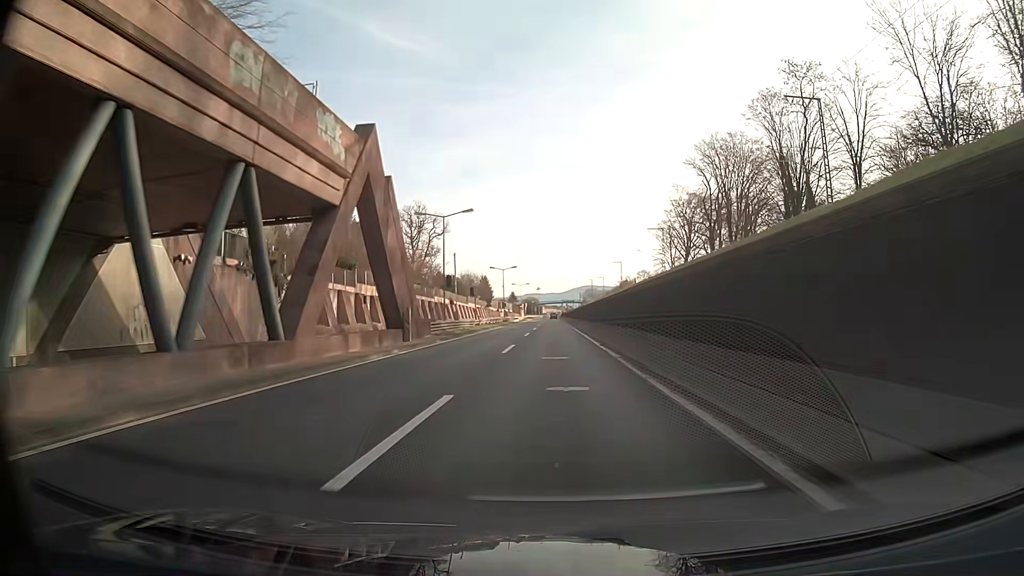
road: trunk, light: Day
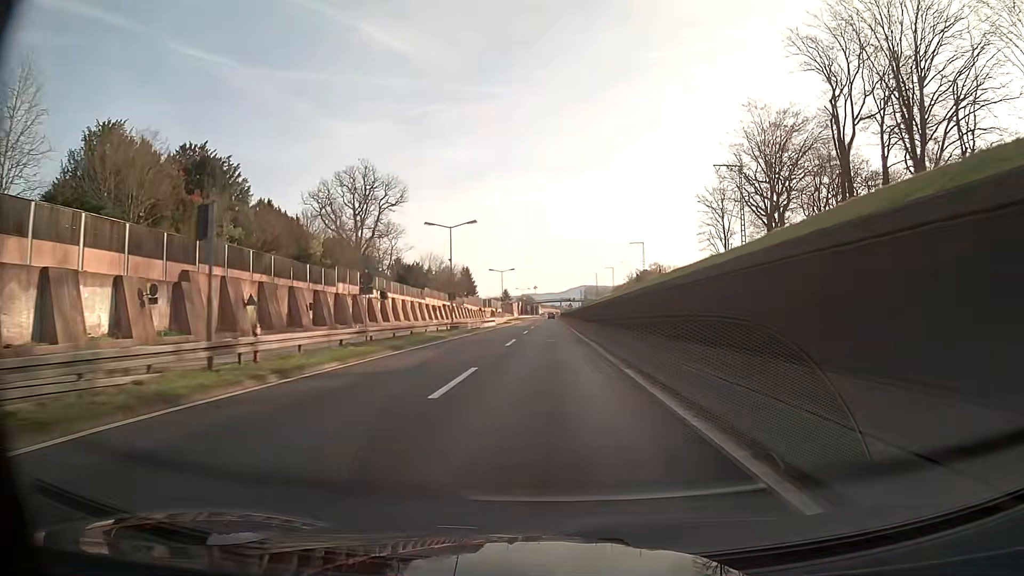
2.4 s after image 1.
(+0.1, +48.6) m; 0°
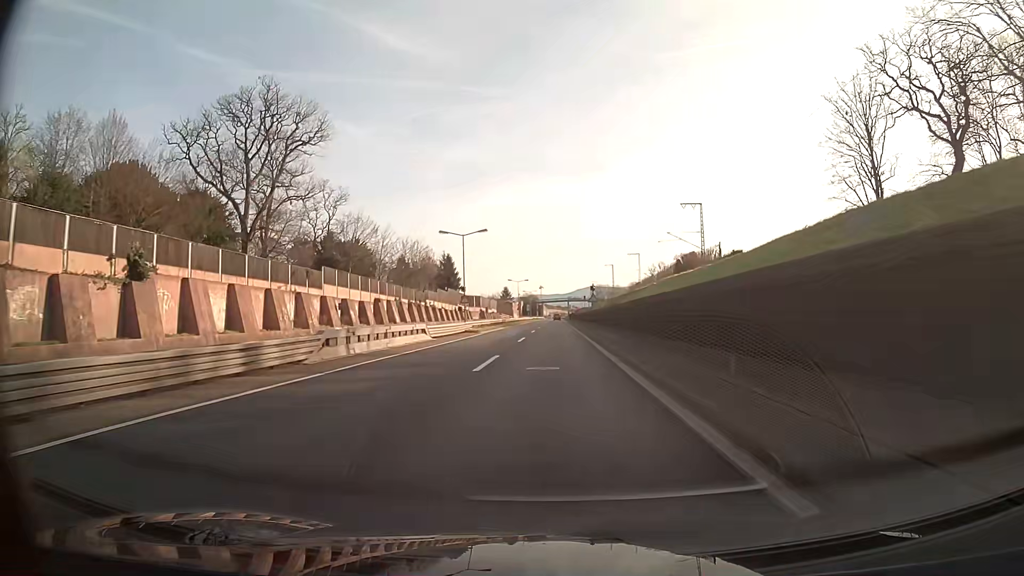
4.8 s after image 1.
(-0.2, +48.5) m; -1°
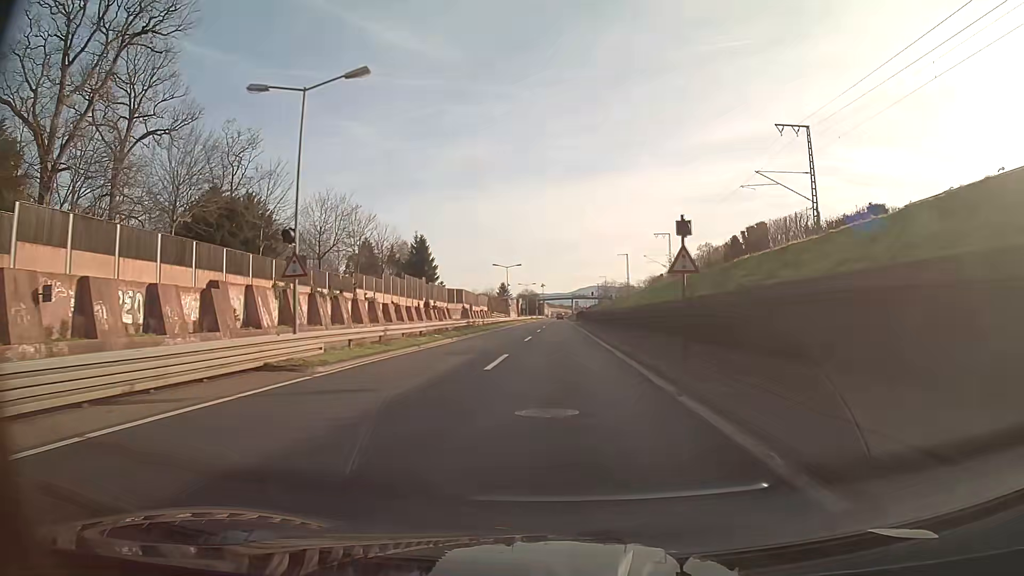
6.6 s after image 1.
(-0.1, +36.4) m; 0°
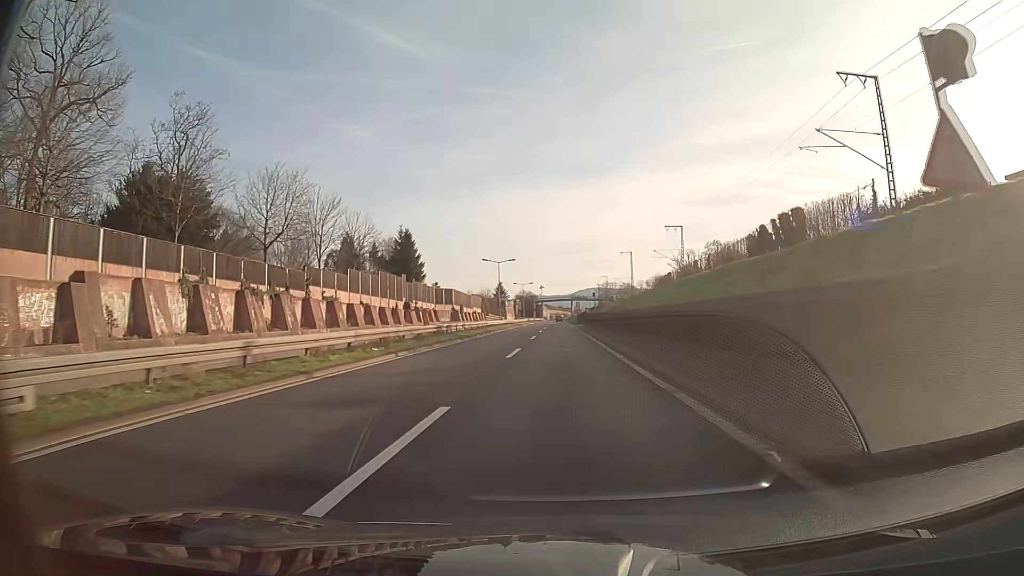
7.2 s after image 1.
(0.0, +12.1) m; 0°
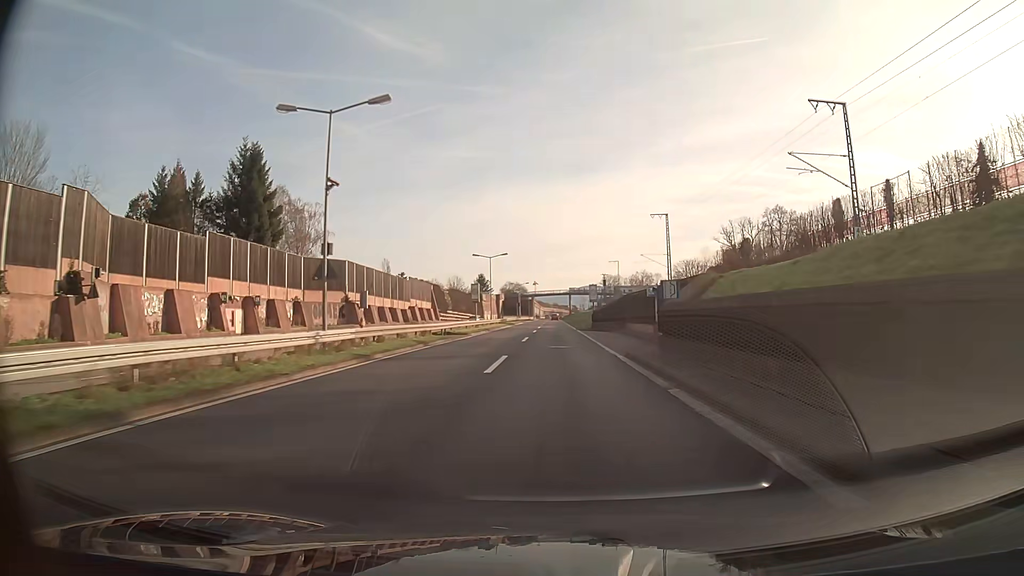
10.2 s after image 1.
(+0.3, +60.8) m; 0°
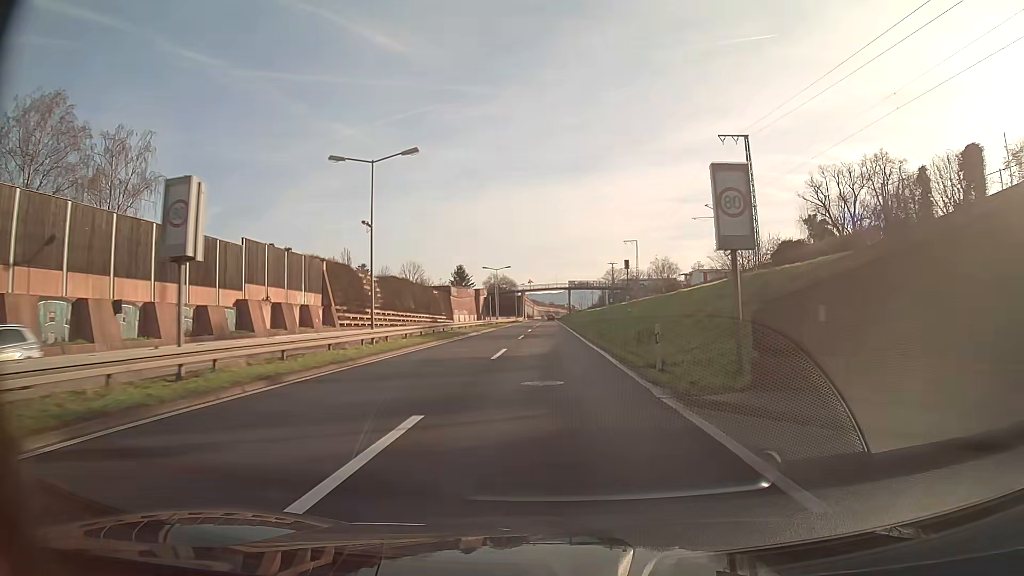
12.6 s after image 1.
(+0.2, +48.6) m; 0°
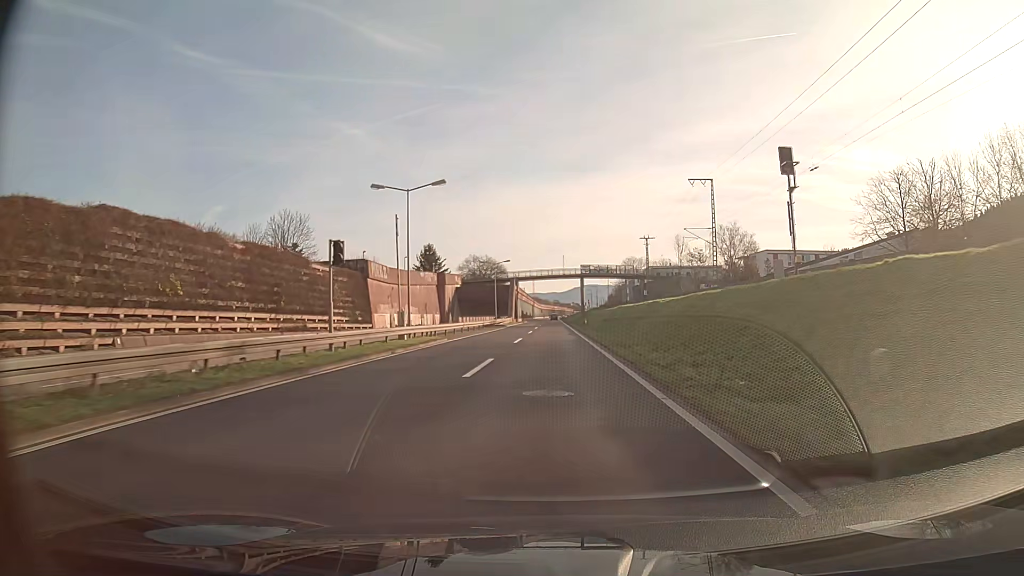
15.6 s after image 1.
(-0.3, +60.7) m; 0°
